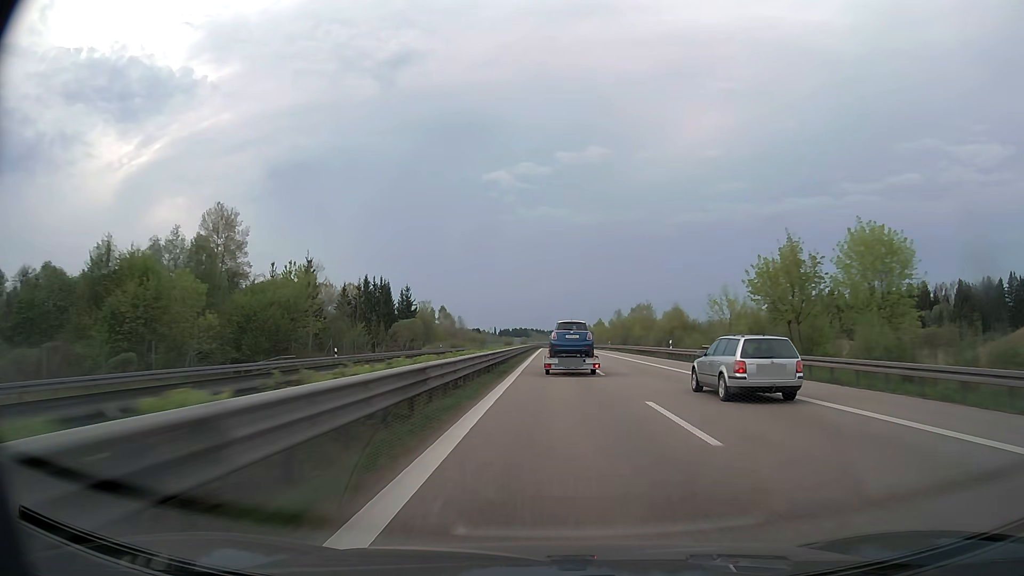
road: trunk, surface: asphalt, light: Day
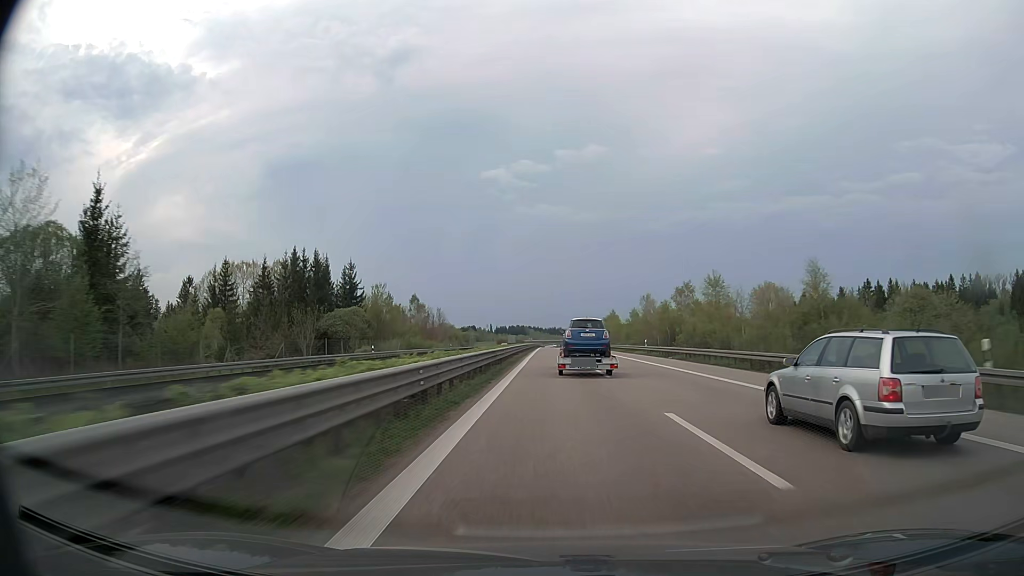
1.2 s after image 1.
(0.0, +38.4) m; 0°
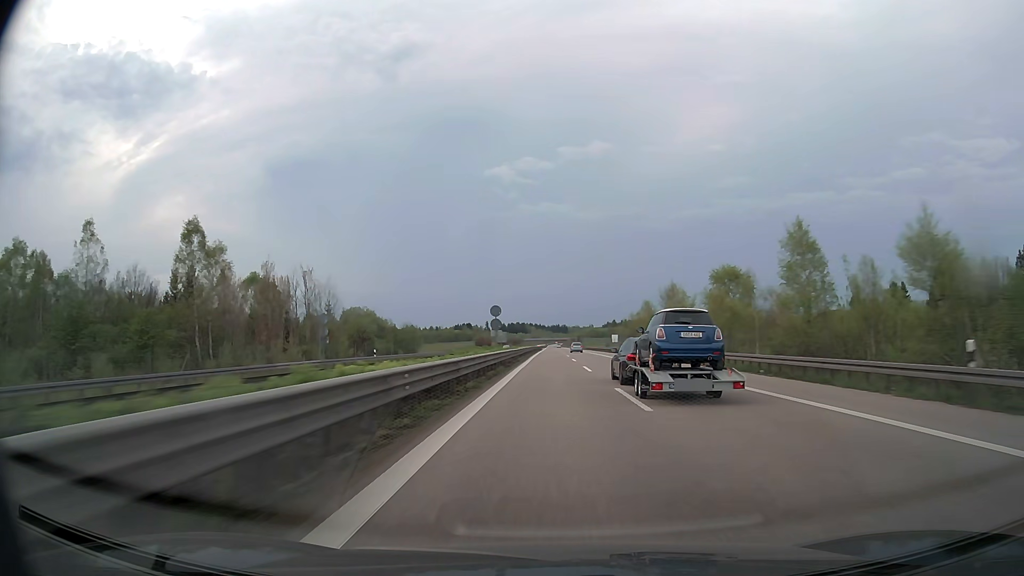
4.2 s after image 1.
(+0.1, +100.7) m; 0°
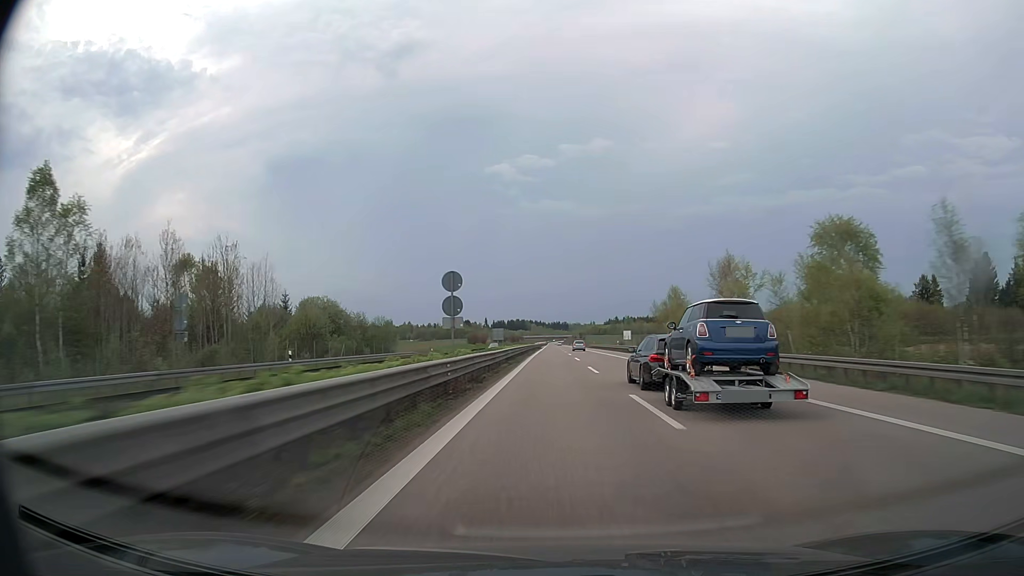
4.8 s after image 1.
(0.0, +21.1) m; 0°
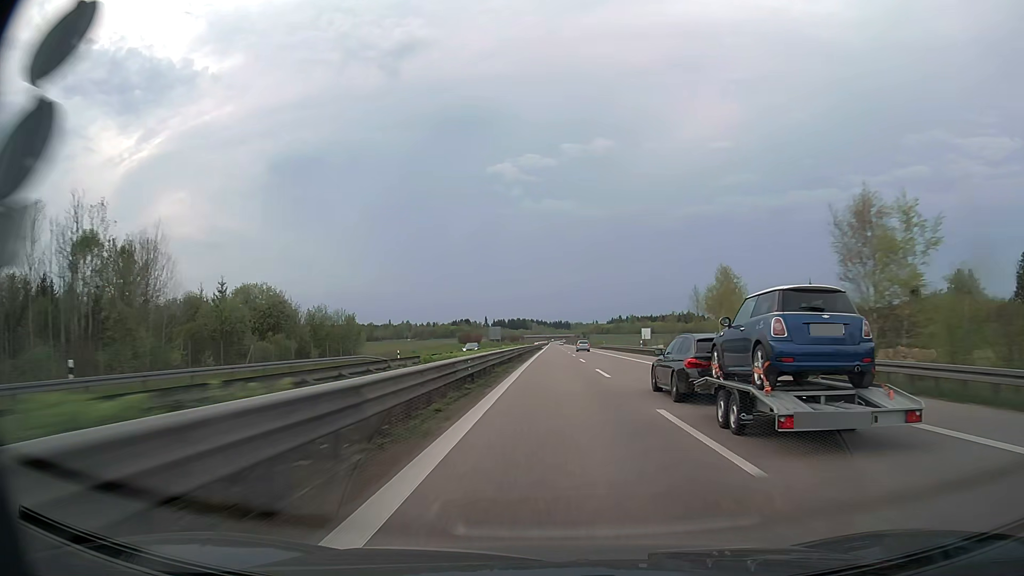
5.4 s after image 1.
(0.0, +21.4) m; 0°
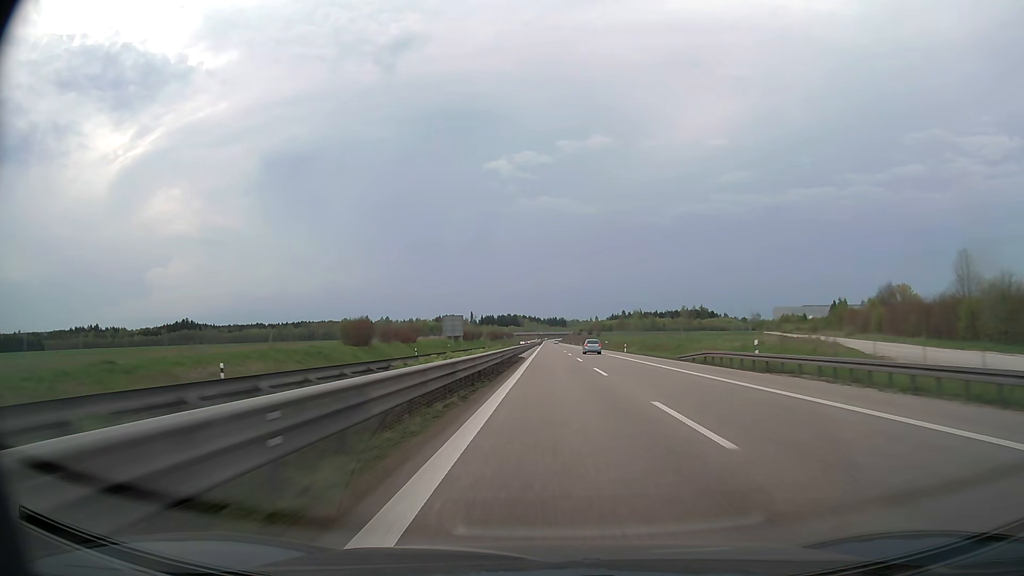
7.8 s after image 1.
(+0.3, +88.5) m; 0°
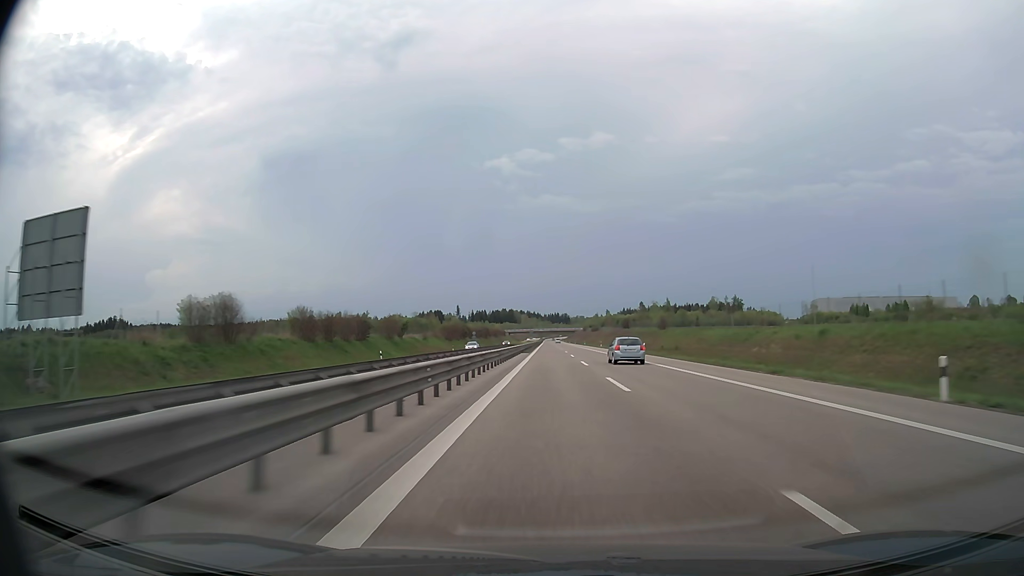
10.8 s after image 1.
(0.0, +116.4) m; 0°
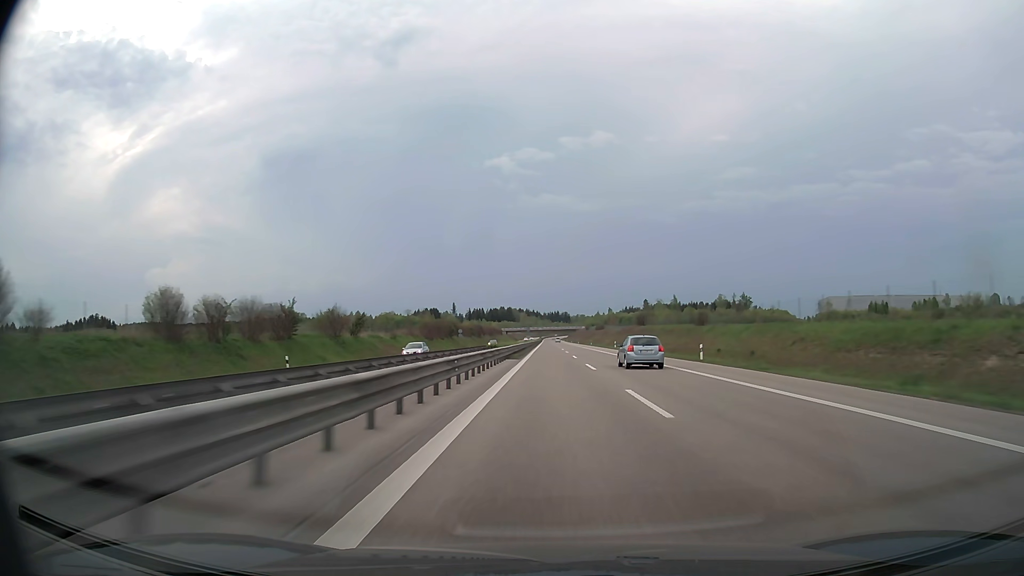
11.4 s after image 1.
(0.0, +24.0) m; 0°
(0, +10) (0, +20) (0, +30) (0, +40) (0, +50) (0, +60) (0, +70) (0, +80) (0, +90) (0, +100) m
